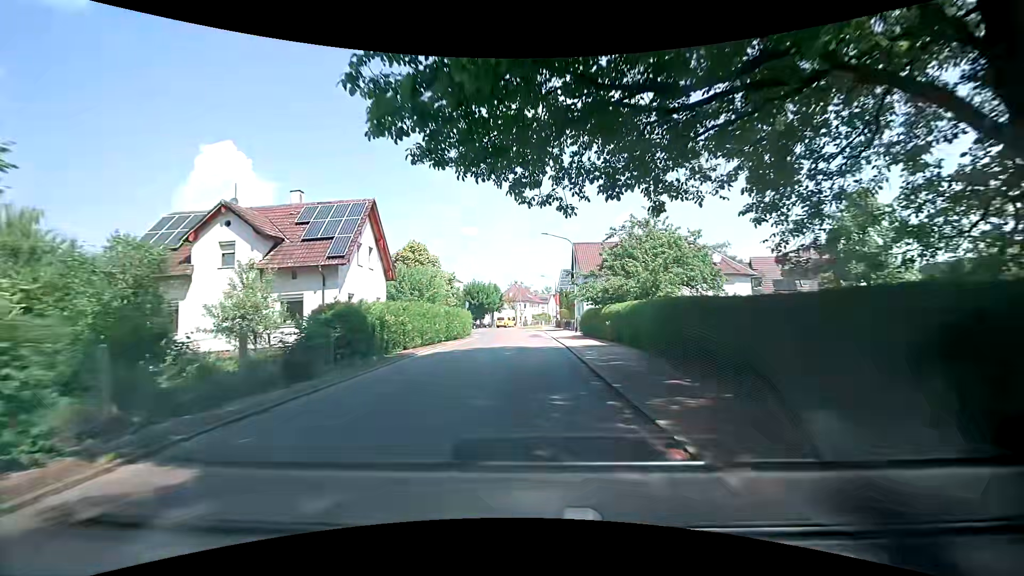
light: Day
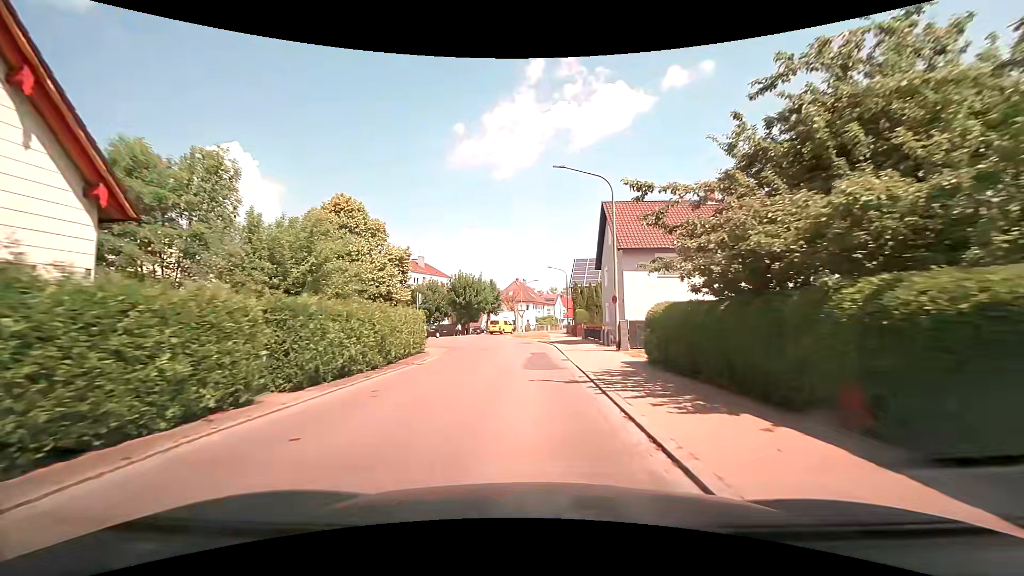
(0.0, +20.2) m; 0°
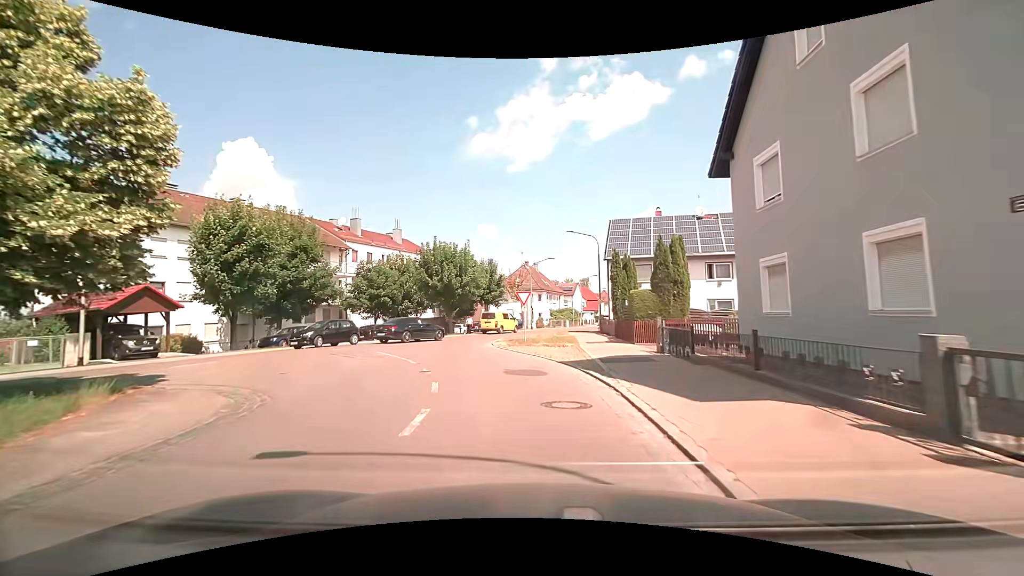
(-0.1, +22.4) m; -3°
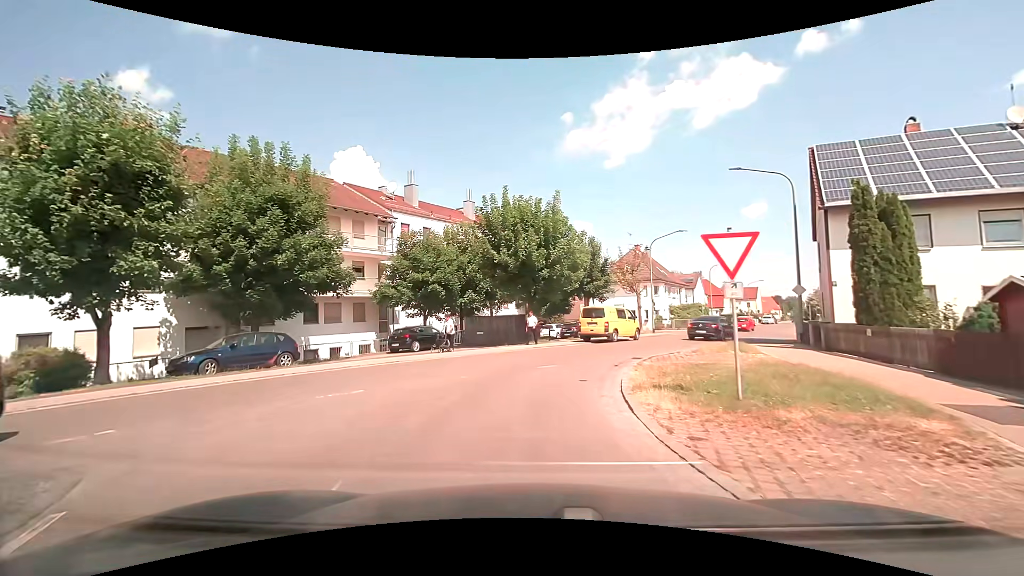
(-1.3, +16.3) m; -10°
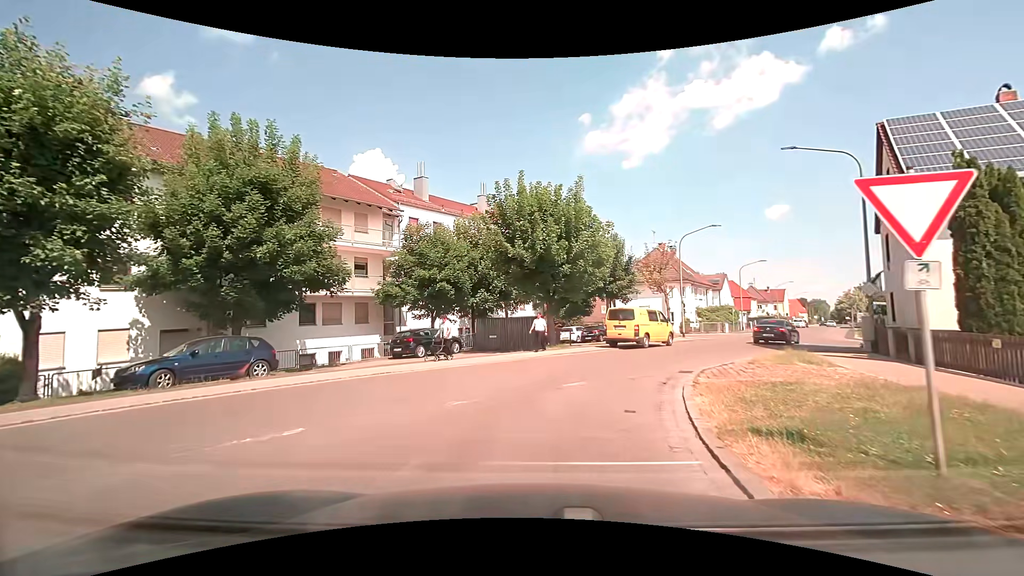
(0.0, +3.1) m; -2°
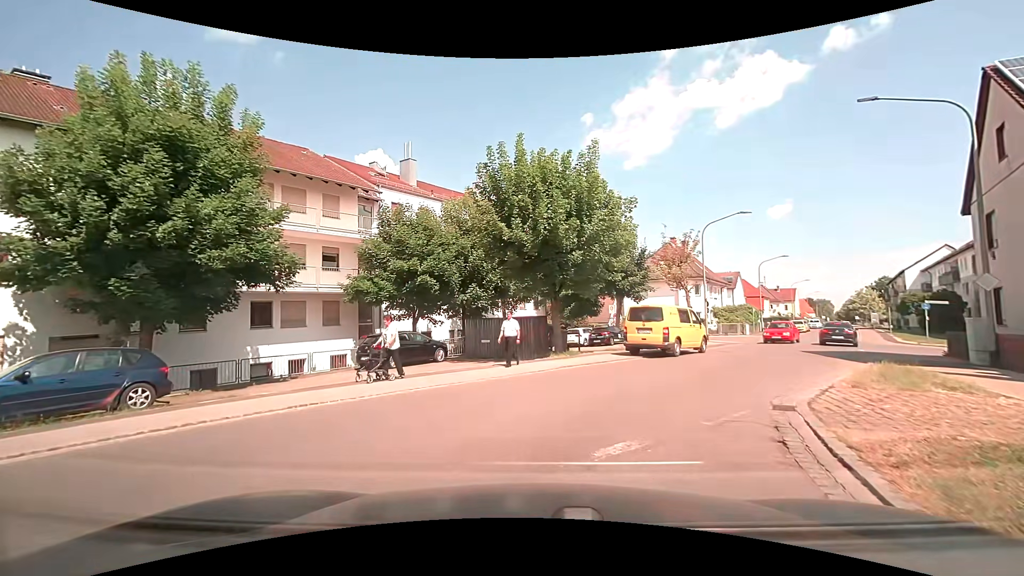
(0.0, +4.7) m; 0°
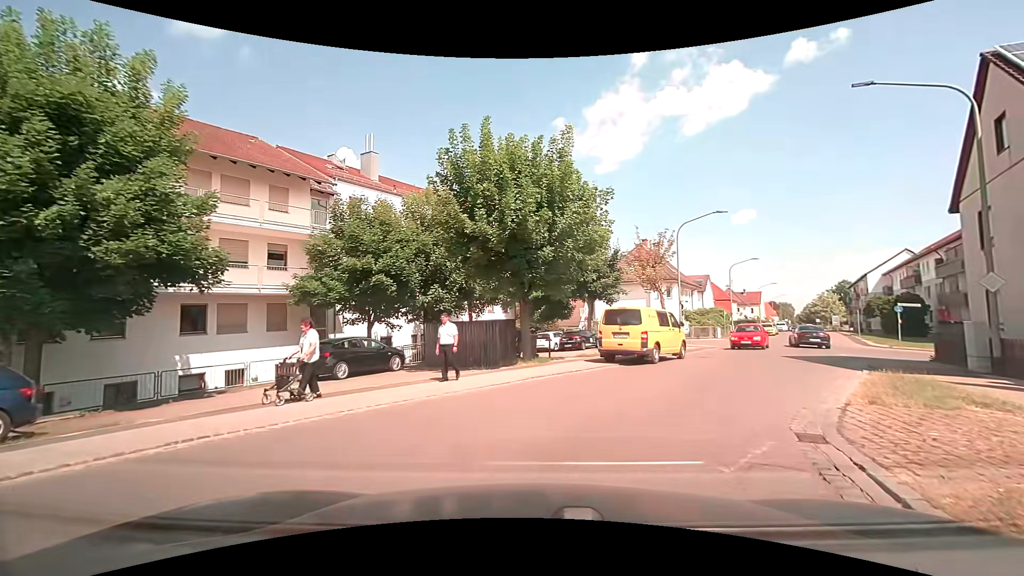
(+0.1, +2.0) m; +4°
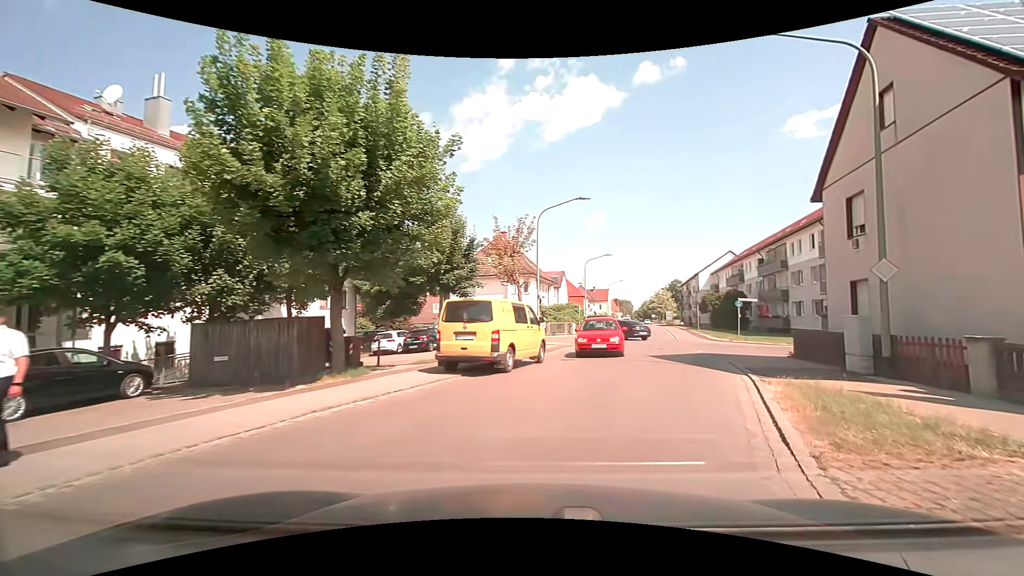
(+0.7, +4.8) m; +17°
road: tertiary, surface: asphalt
(+2, +10) (+5, +19) (+7, +29) (+9, +39) (+11, +49) (+13, +59) (+15, +68) (+17, +78) (+19, +88) (+21, +98) m
